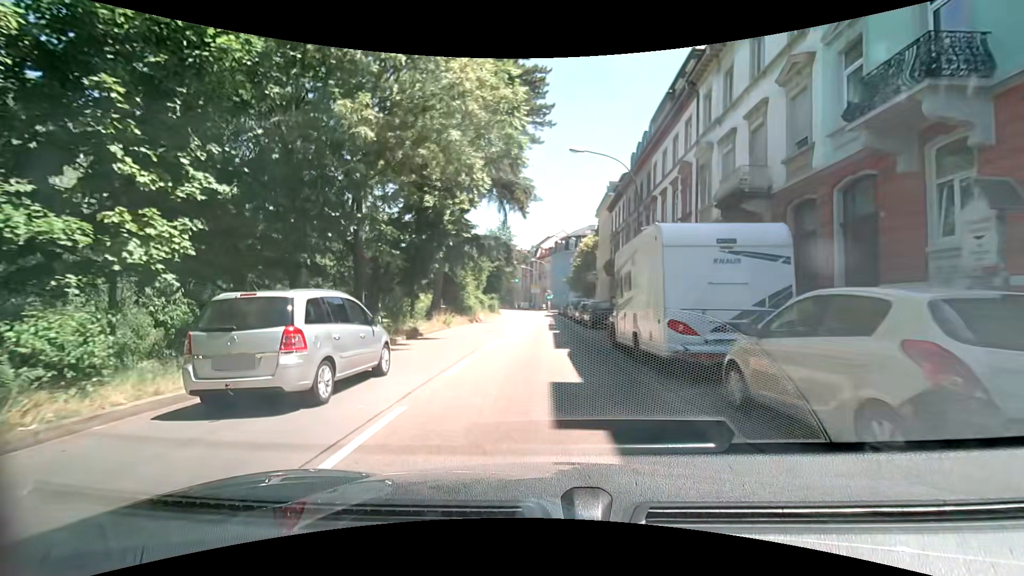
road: primary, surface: asphalt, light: Day
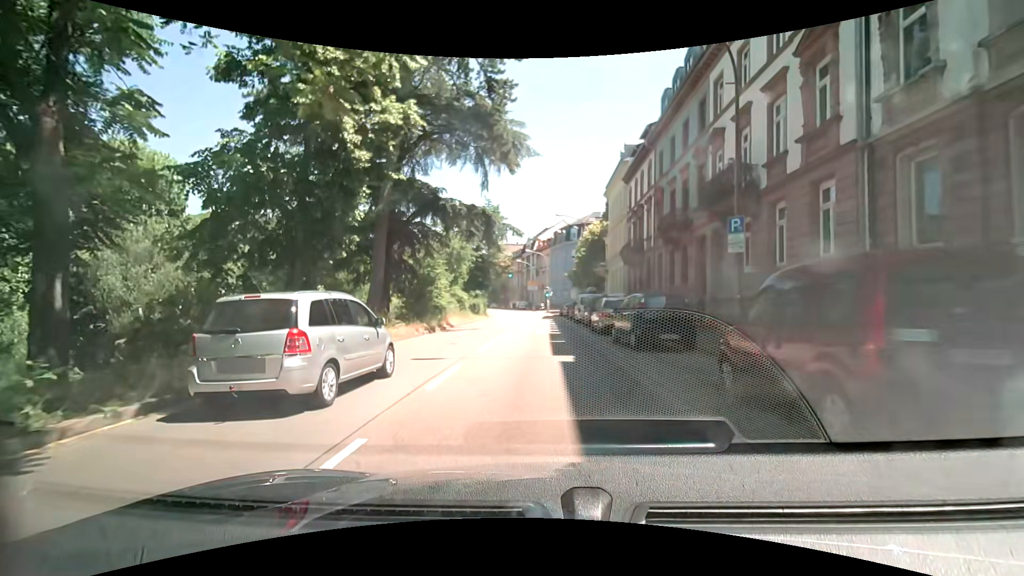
(0.0, +13.4) m; 0°
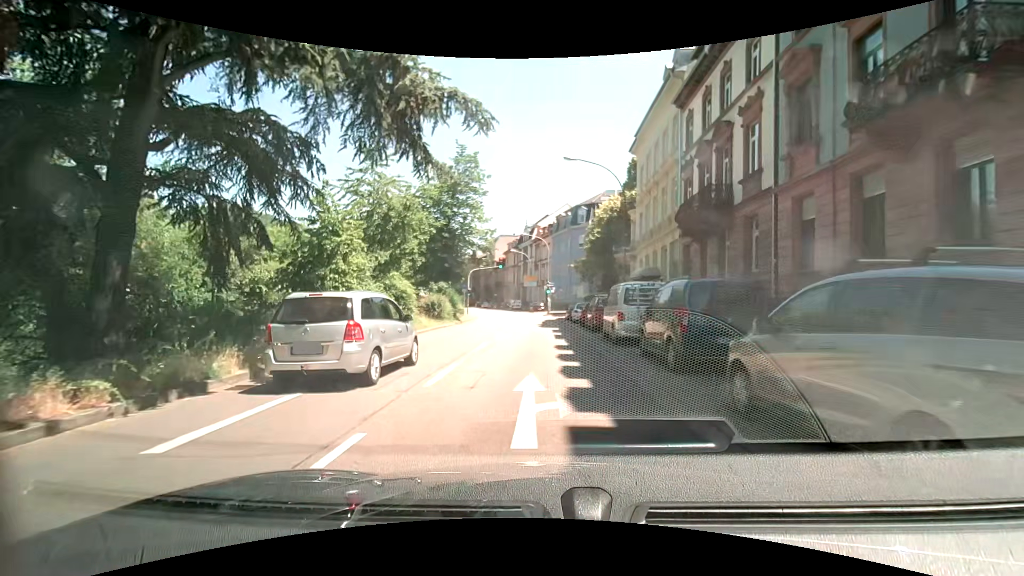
(+0.1, +17.9) m; -2°
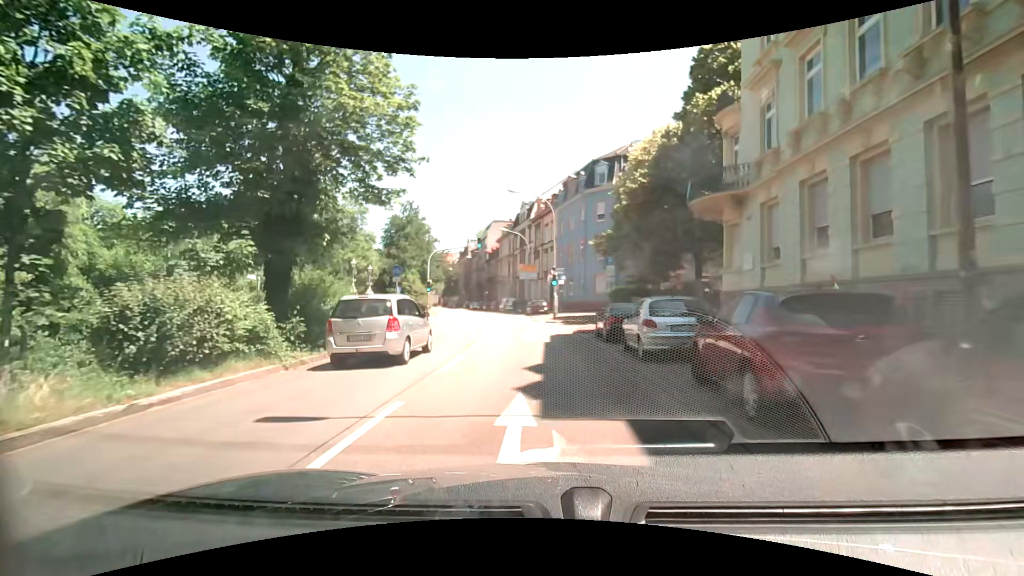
(+1.0, +22.4) m; +2°
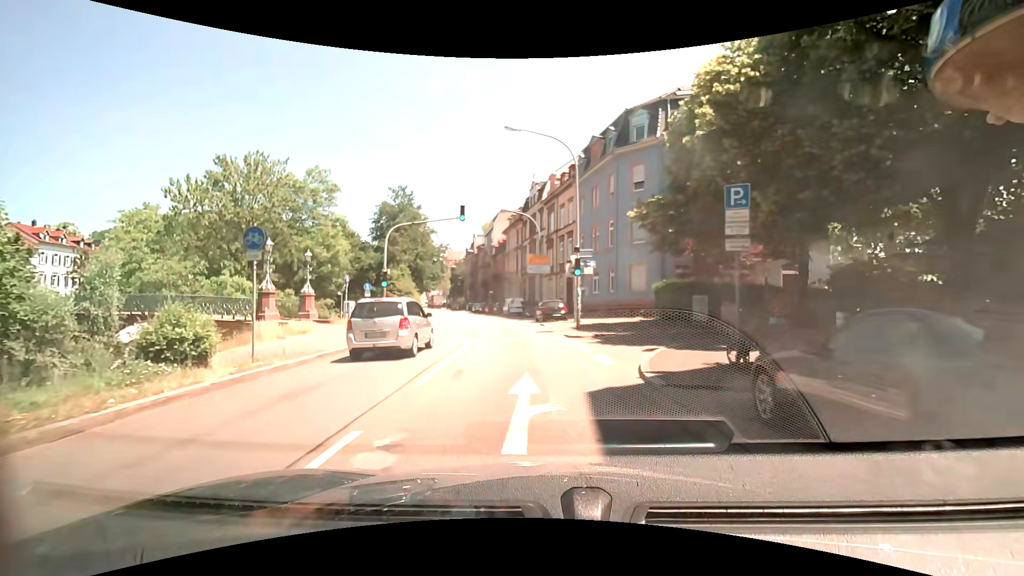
(-0.2, +13.4) m; -2°
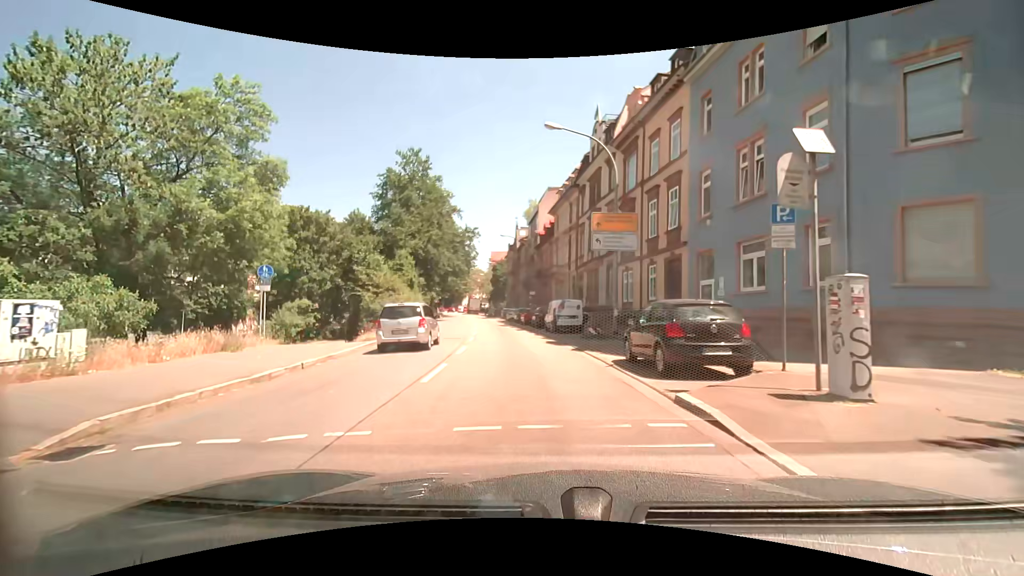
(-1.1, +22.2) m; -6°
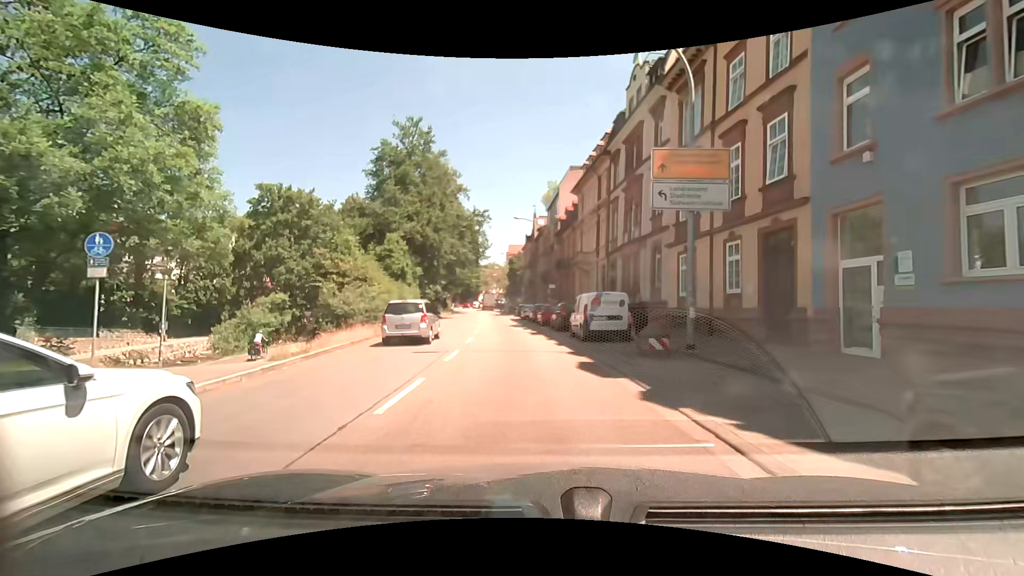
(-0.2, +8.9) m; -2°
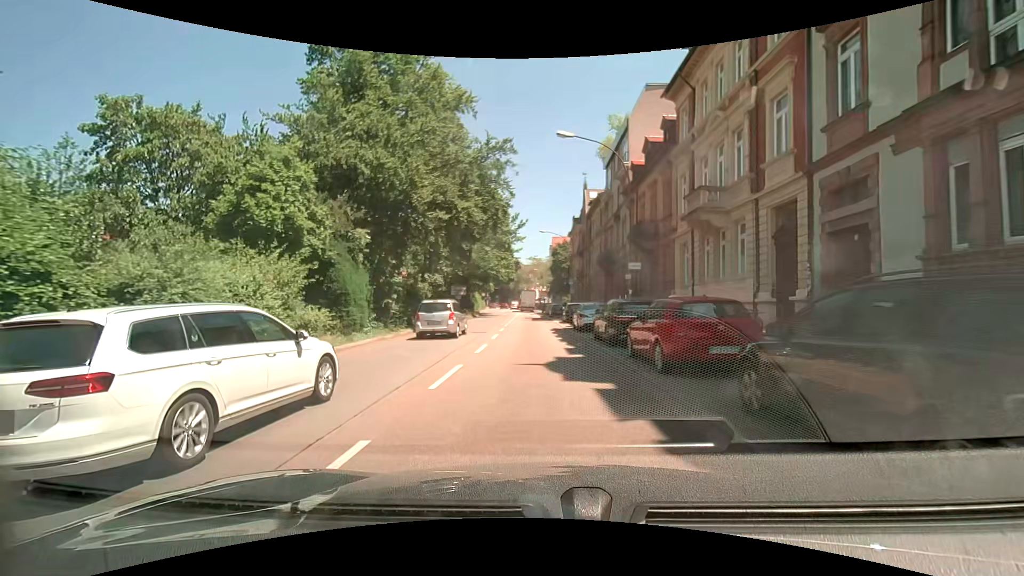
(-1.5, +22.4) m; -7°
